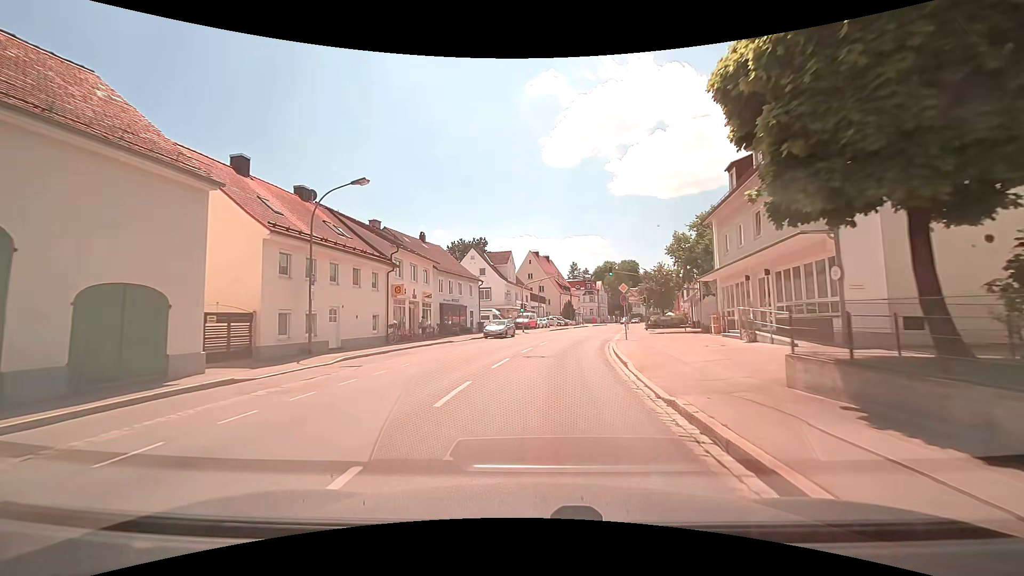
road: secondary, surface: asphalt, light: Day
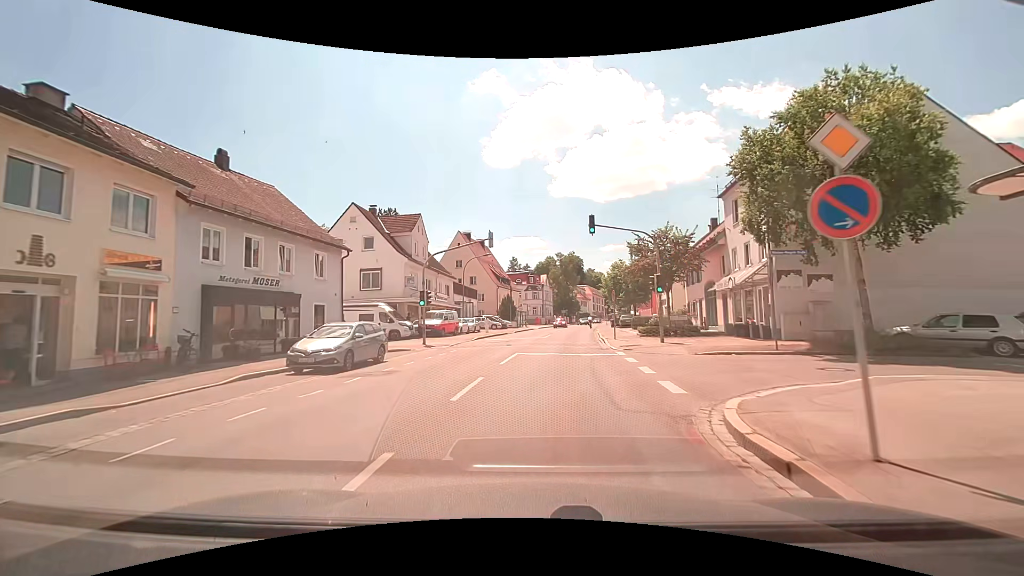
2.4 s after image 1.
(+1.1, +23.4) m; +6°
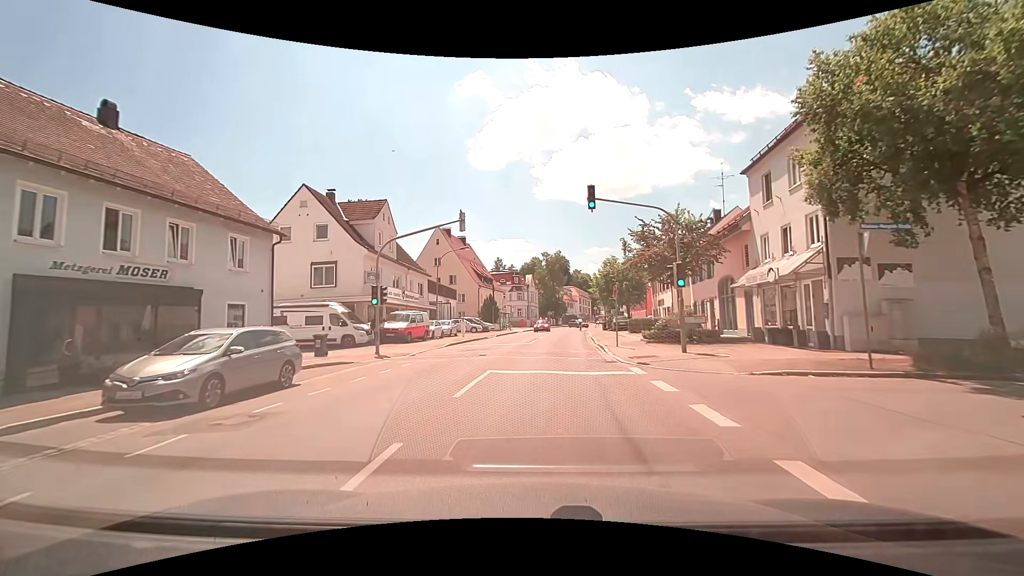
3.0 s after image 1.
(+0.1, +5.6) m; +2°
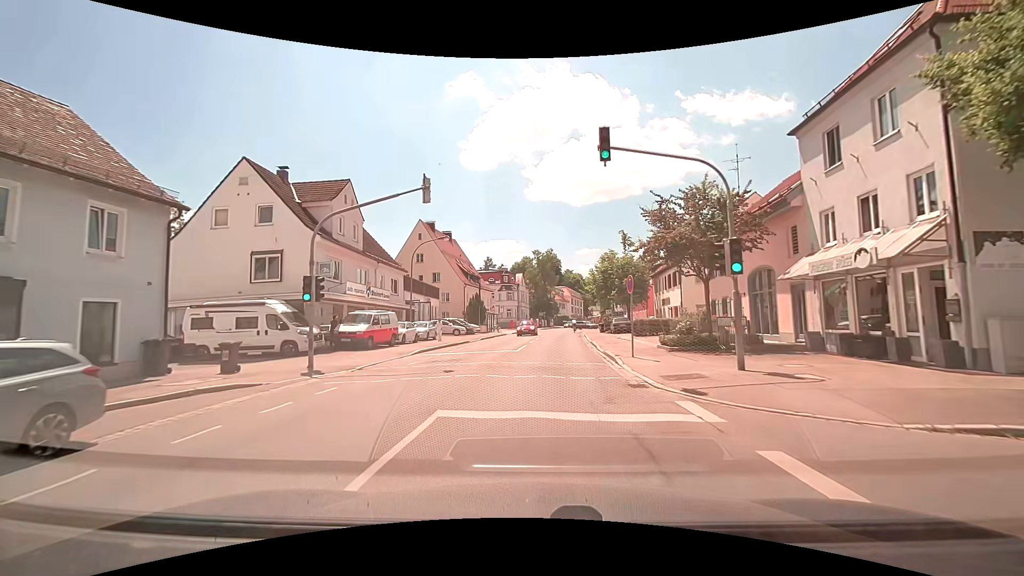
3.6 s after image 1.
(0.0, +5.6) m; 0°
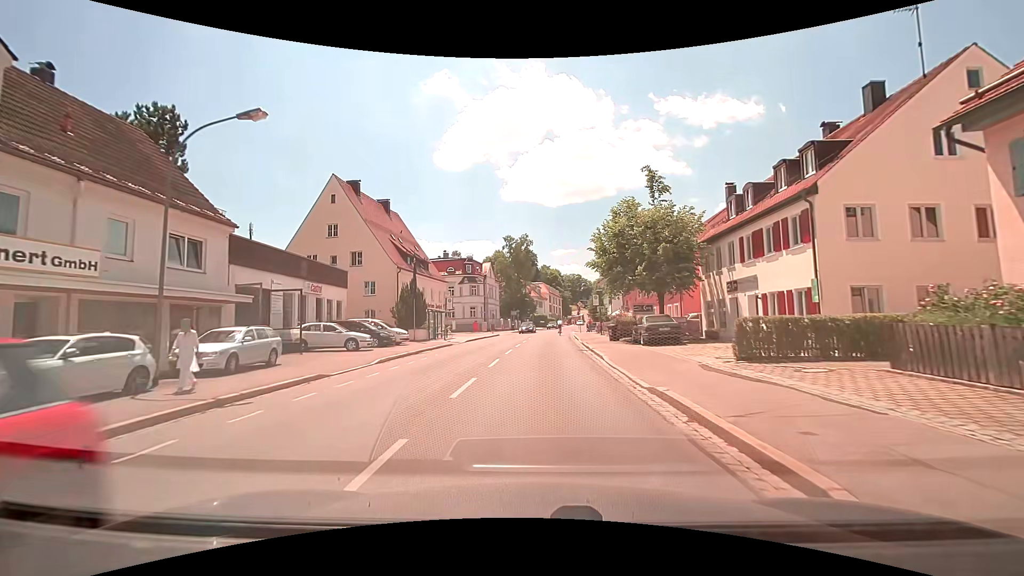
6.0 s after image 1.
(+0.7, +21.4) m; +3°
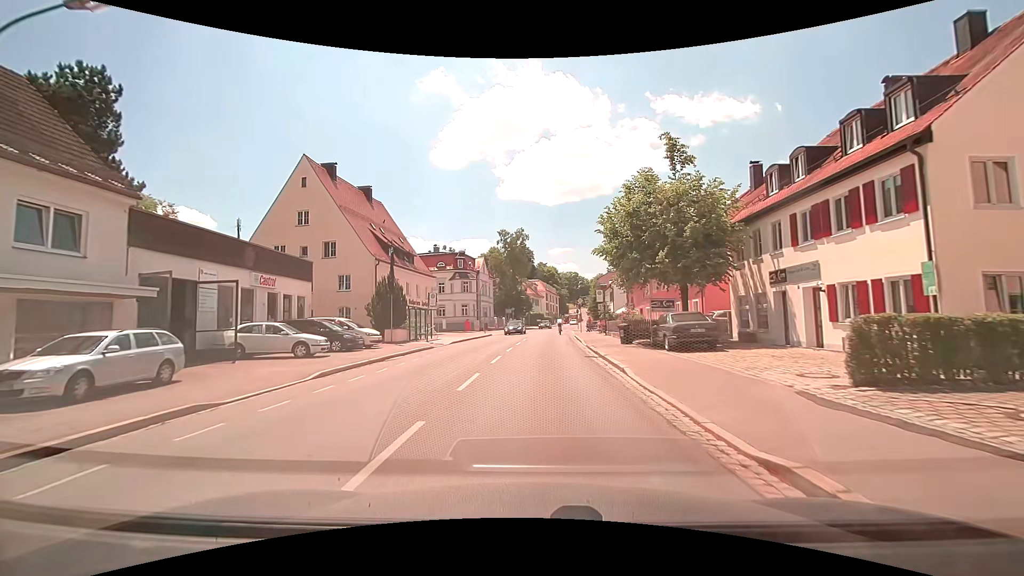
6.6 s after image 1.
(0.0, +5.1) m; 0°
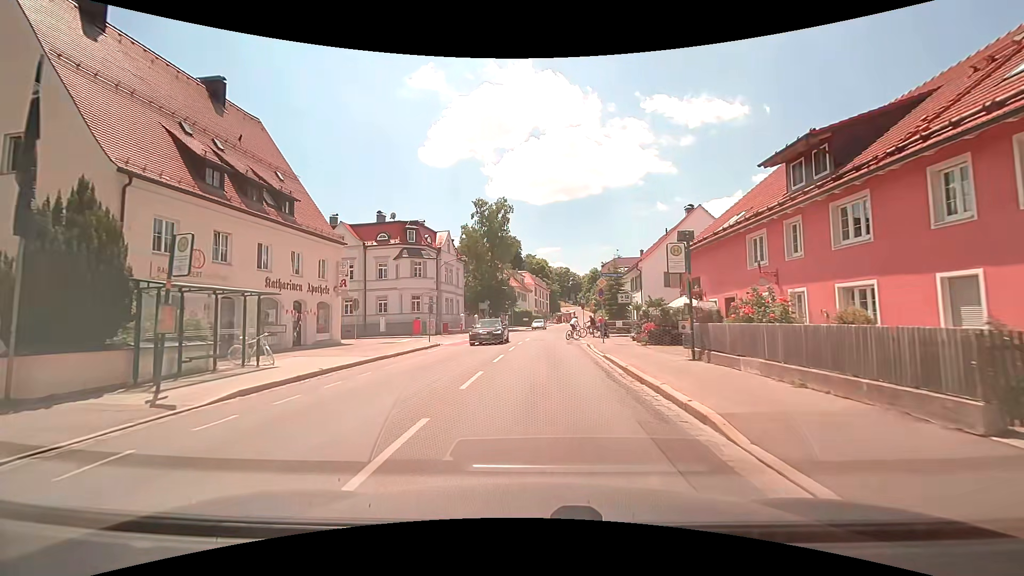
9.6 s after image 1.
(+0.4, +23.5) m; +2°
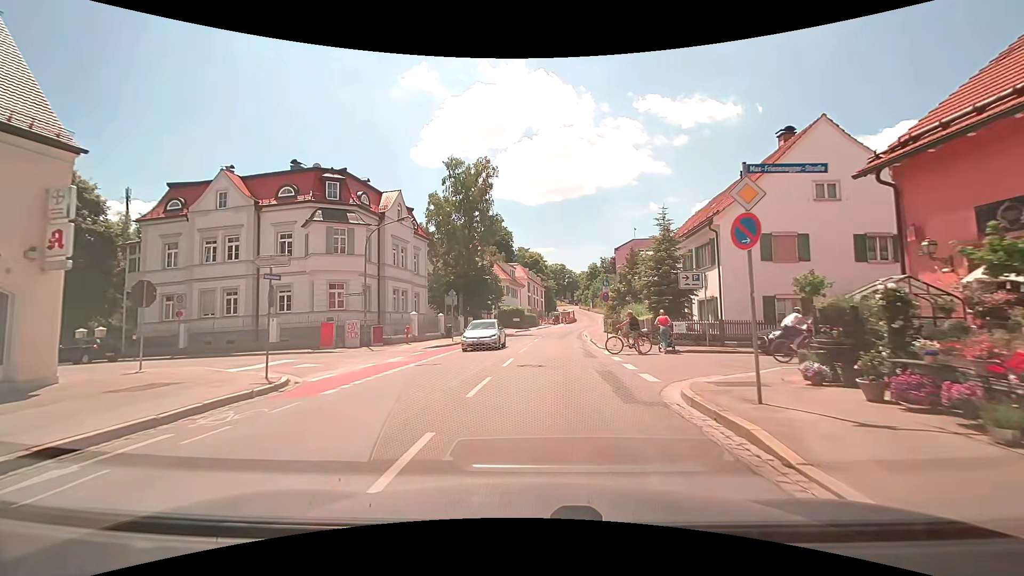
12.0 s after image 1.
(-0.1, +18.7) m; 0°
(0, +10) (+1, +20) (+1, +30) (+2, +40) (+3, +50) (+4, +60) (+5, +70) (+7, +80) (+9, +89) (+10, +99) m
